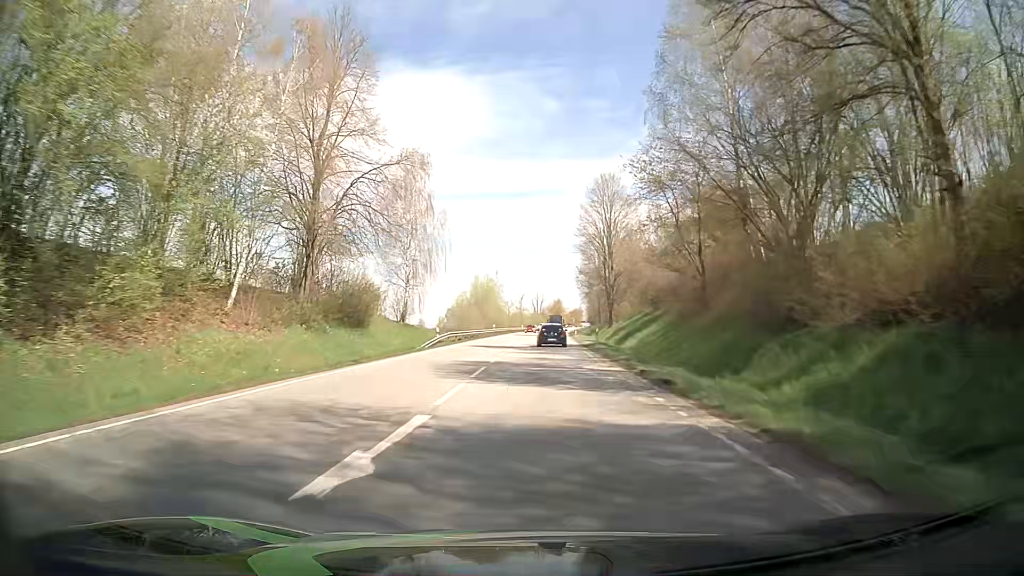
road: primary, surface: asphalt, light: Day
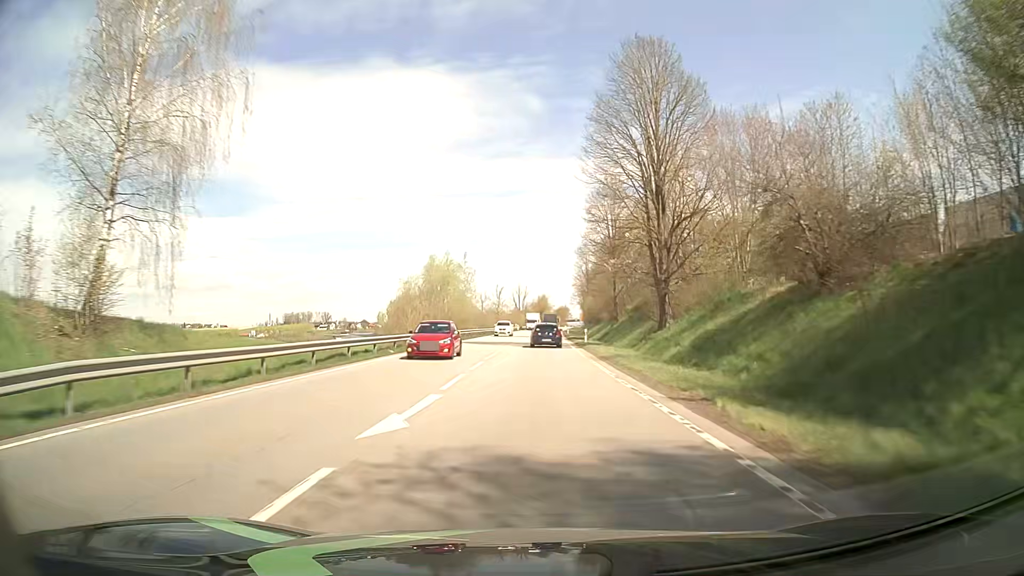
(+0.7, +39.3) m; +2°
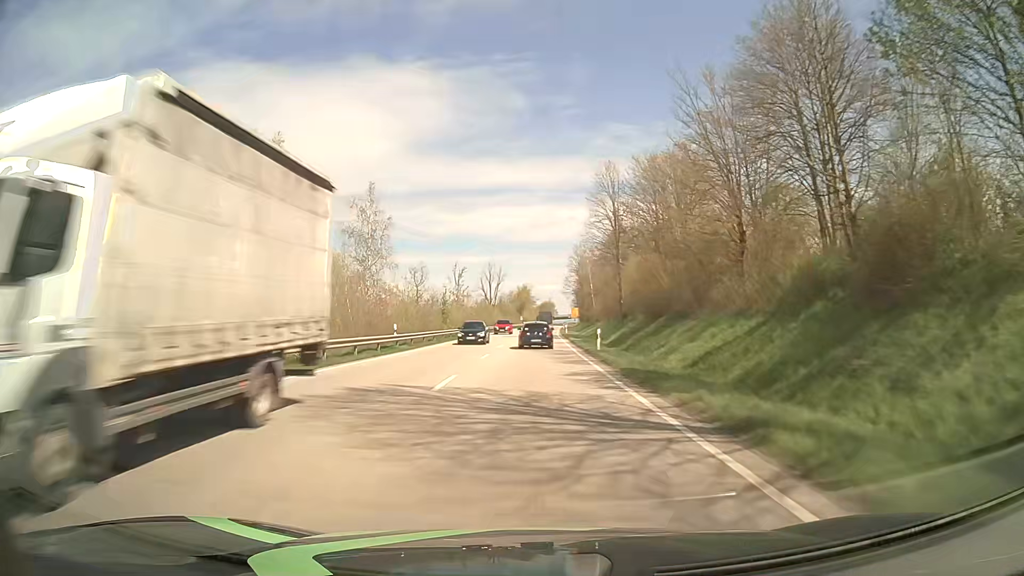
(+0.4, +62.0) m; +1°
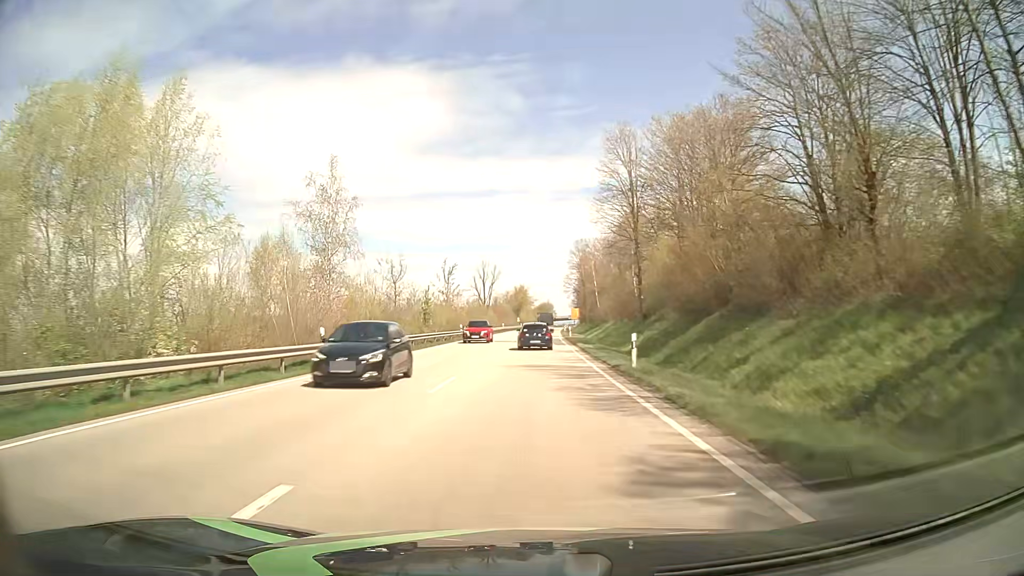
(0.0, +11.9) m; 0°
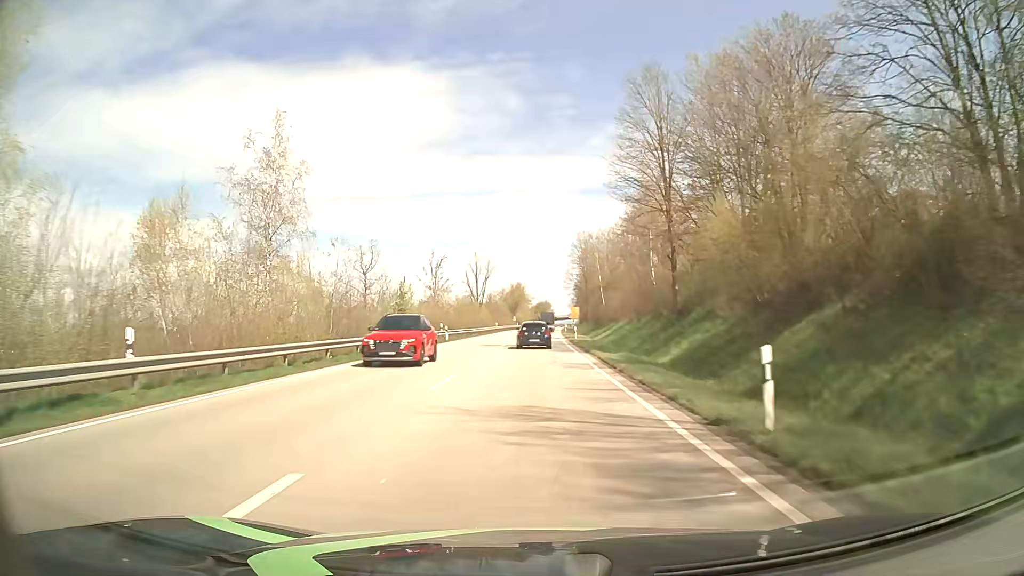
(0.0, +11.7) m; 0°
